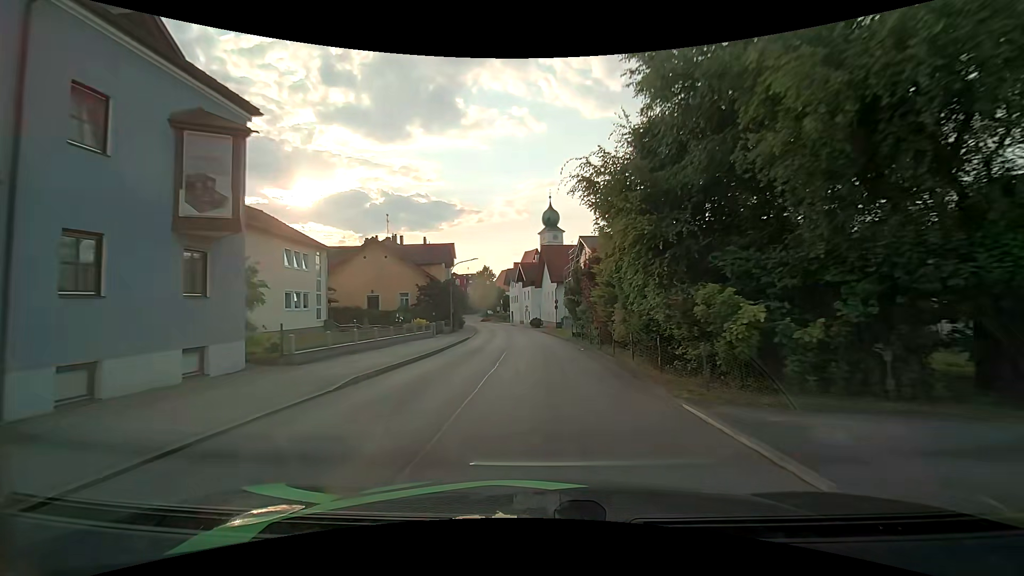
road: unclassified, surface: asphalt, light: Day
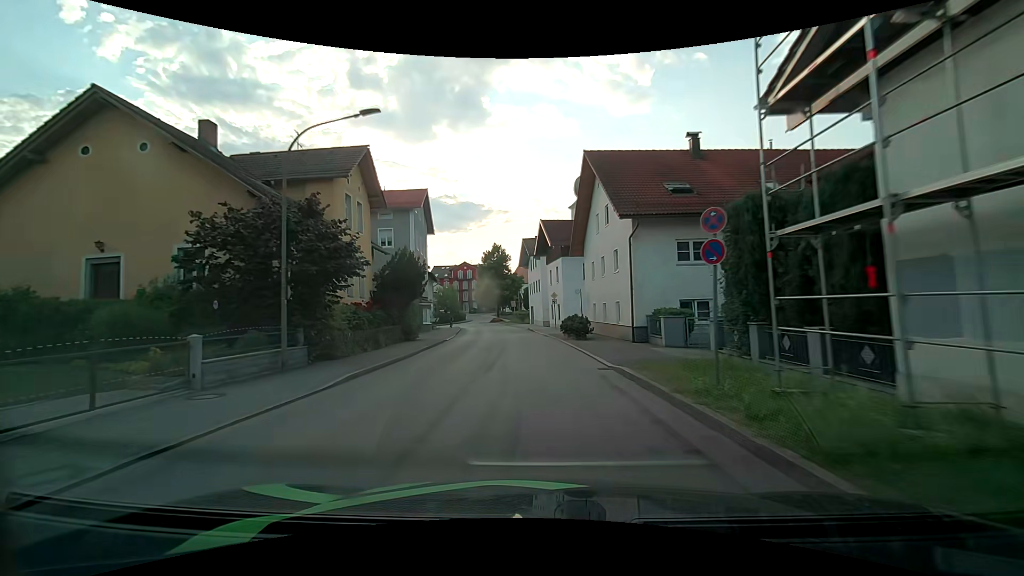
(-0.7, +35.7) m; -3°
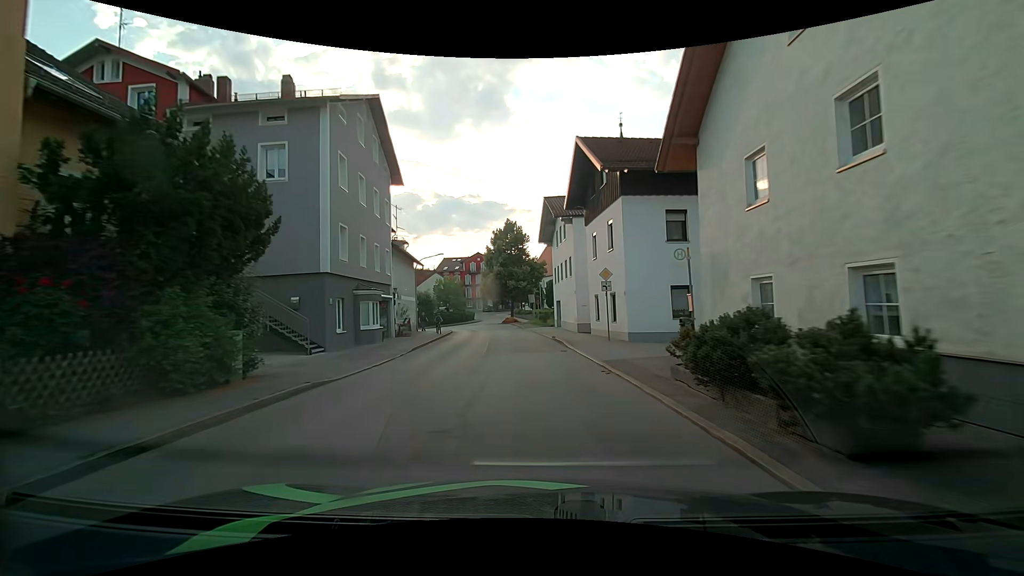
(-0.5, +20.7) m; -2°
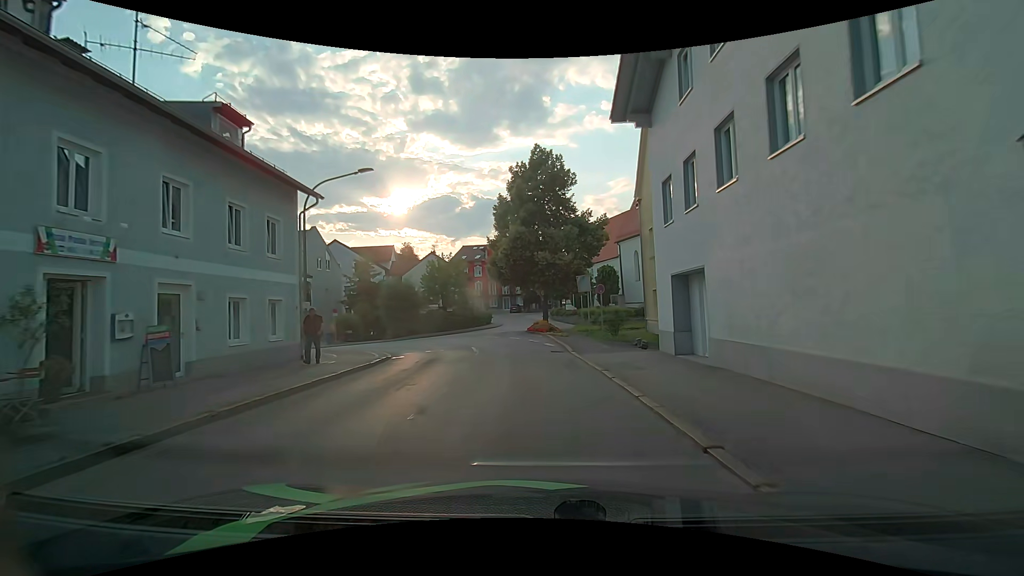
(-1.3, +28.5) m; -3°
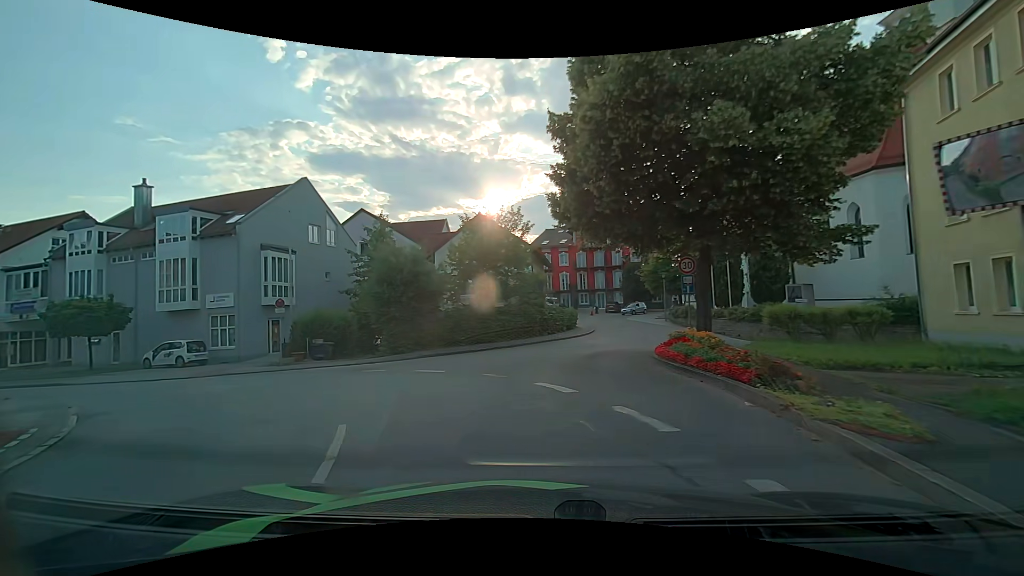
(-1.5, +21.2) m; -12°
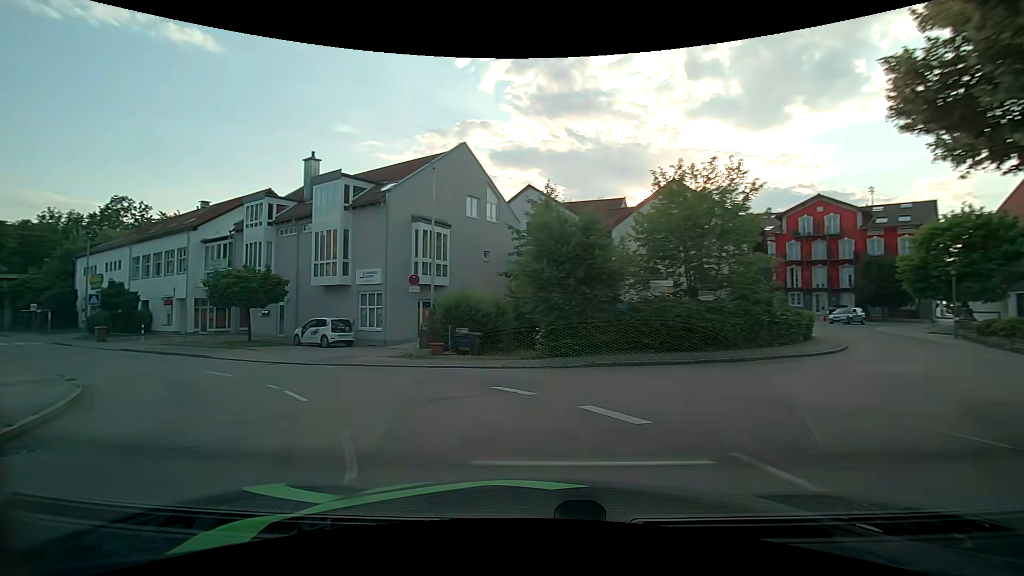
(-1.2, +7.0) m; -21°
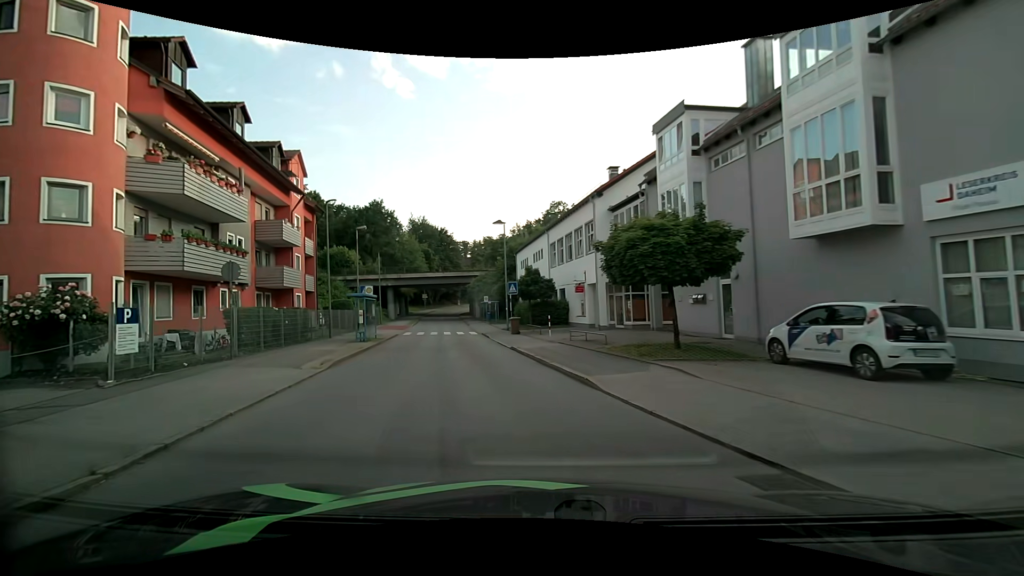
(-6.4, +14.0) m; -45°
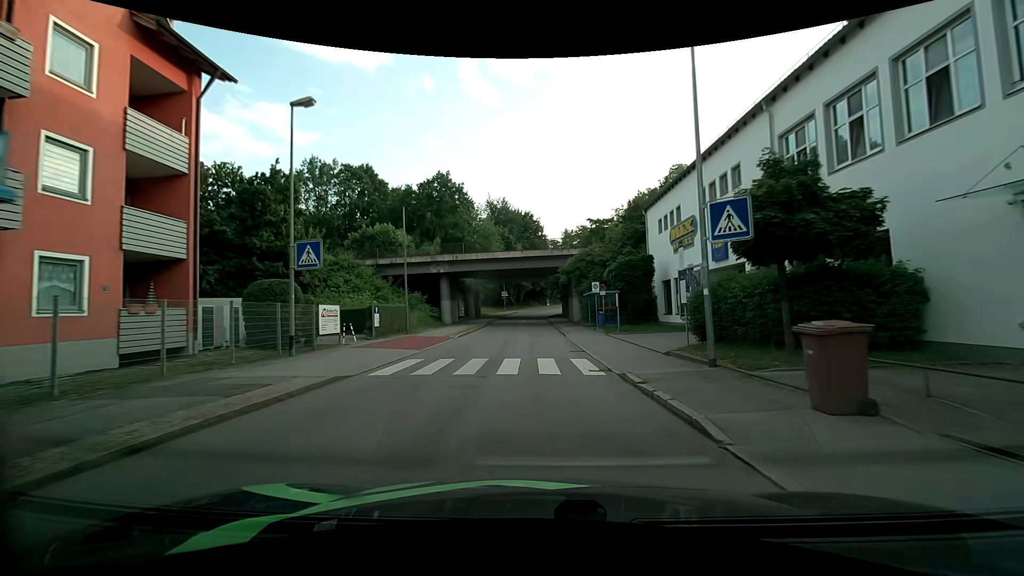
(-3.8, +25.6) m; -10°
(0, +10) (0, +20) (0, +30) (-1, +40) (-1, +50) (-1, +60) (-1, +70) (0, +80) (+3, +89) (+8, +98) m
